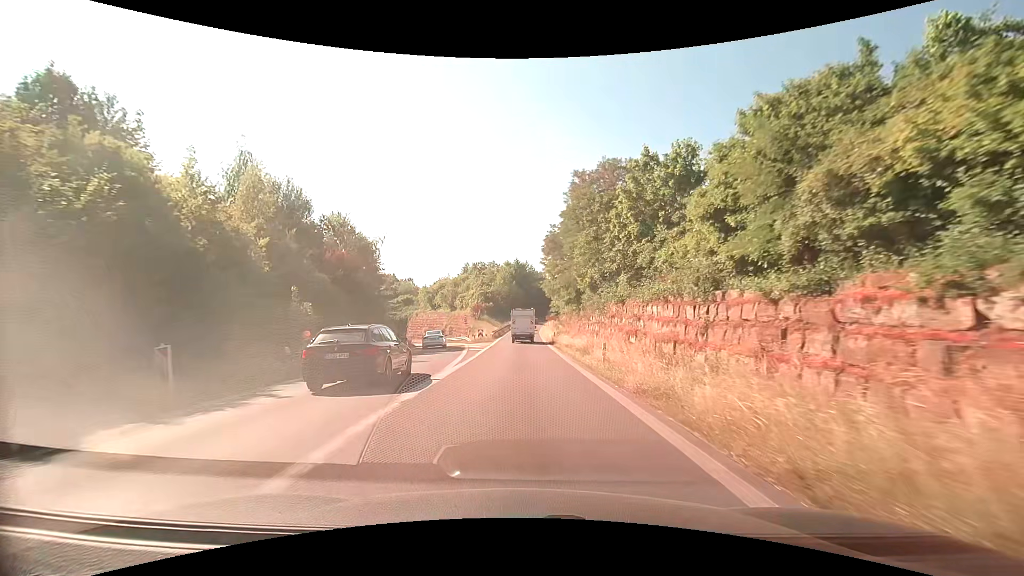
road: trunk_link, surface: asphalt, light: Day
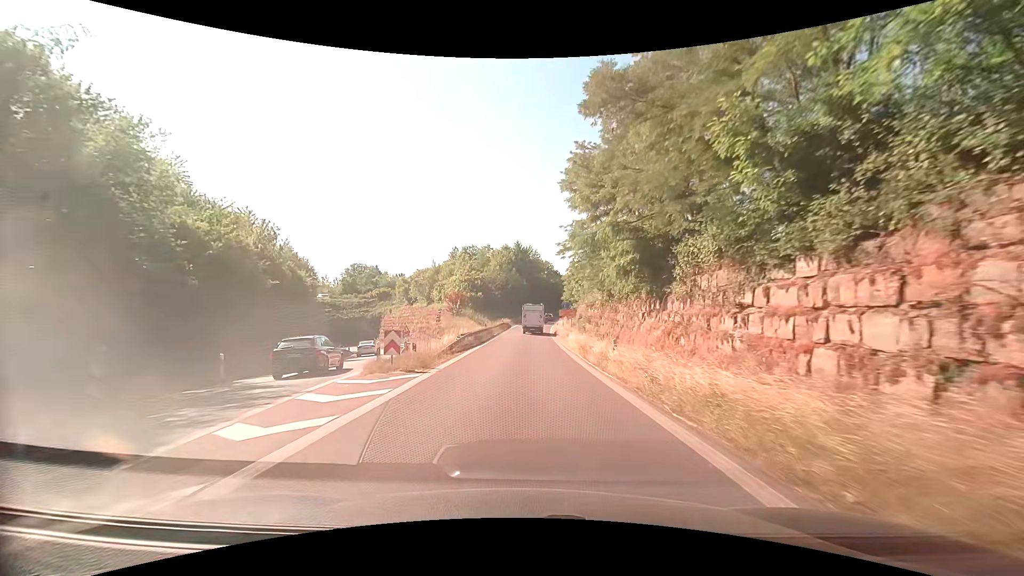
(-0.3, +32.3) m; 0°
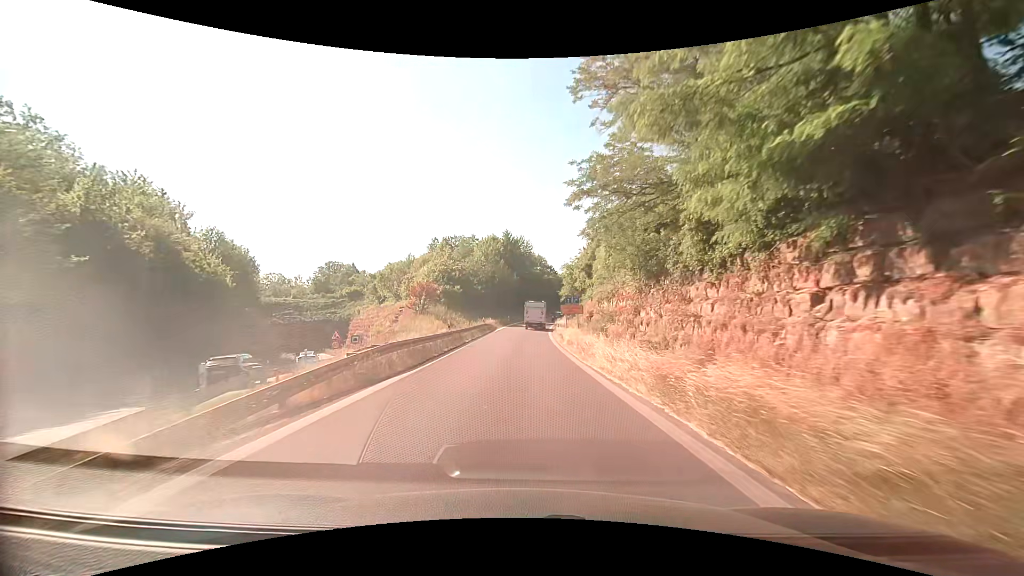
(+0.1, +16.7) m; +1°
